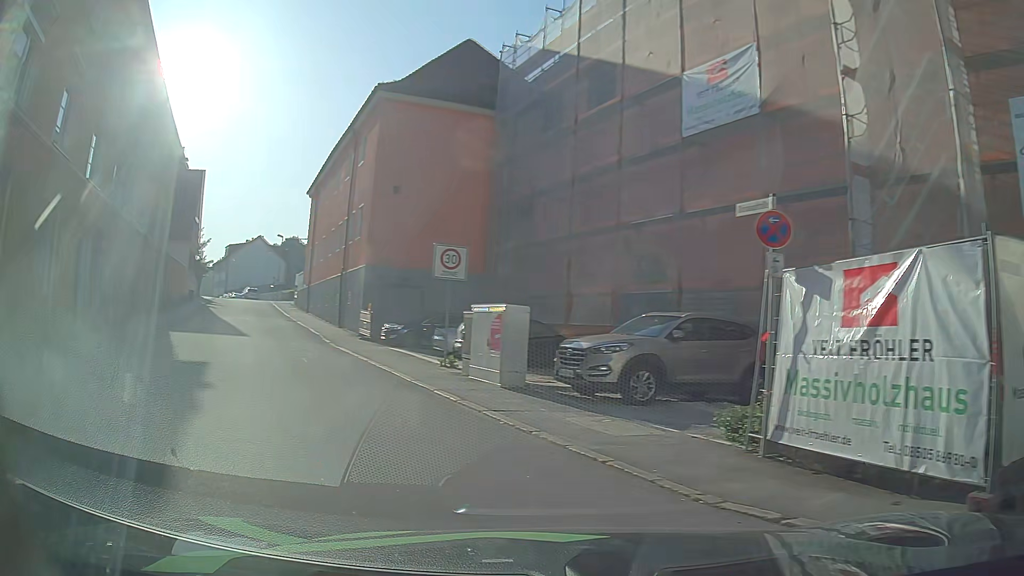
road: residential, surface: asphalt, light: Day
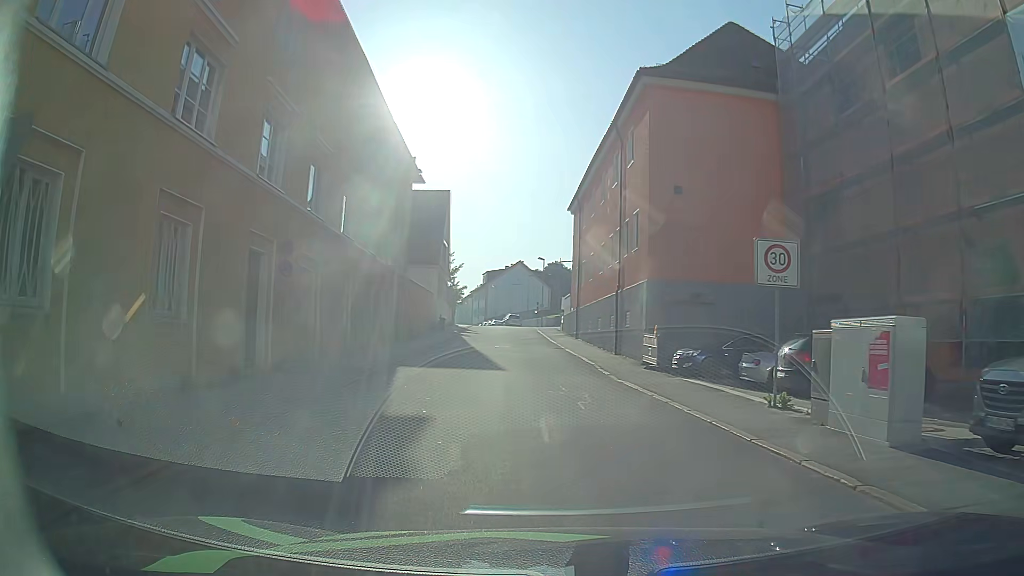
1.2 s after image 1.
(-0.9, +4.8) m; -19°
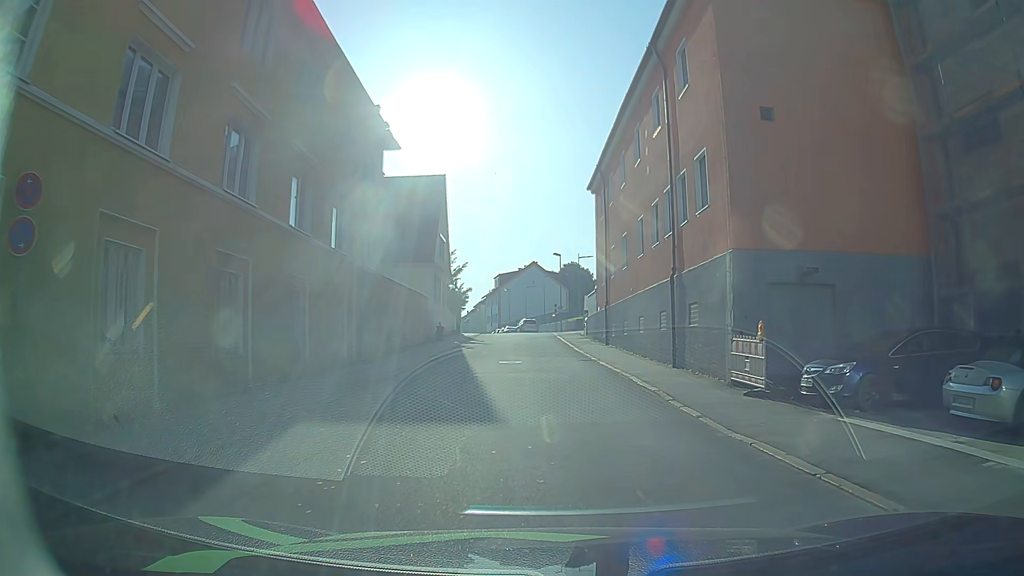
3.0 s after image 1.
(-0.4, +9.4) m; -1°
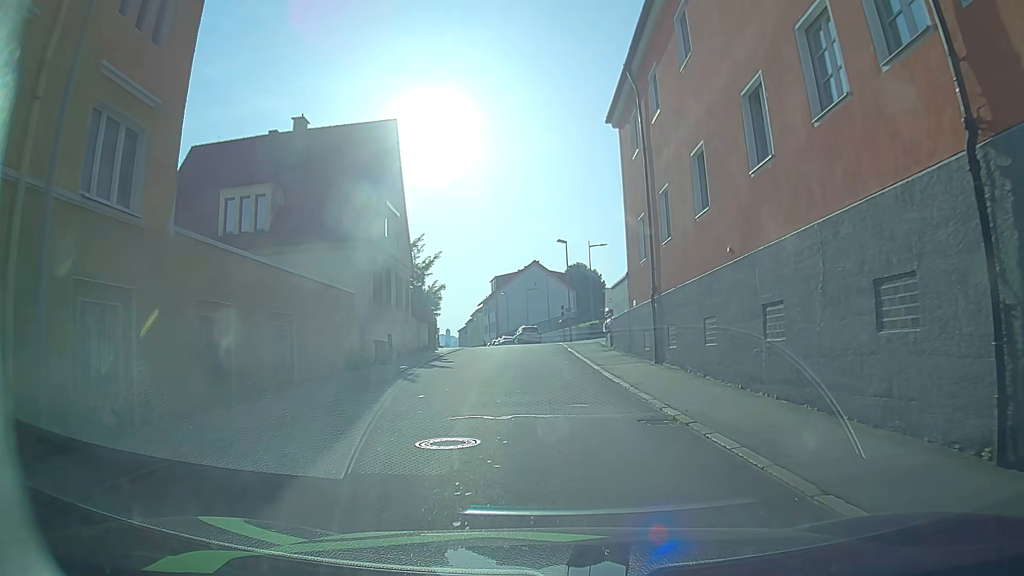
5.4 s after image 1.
(-0.3, +15.7) m; -2°
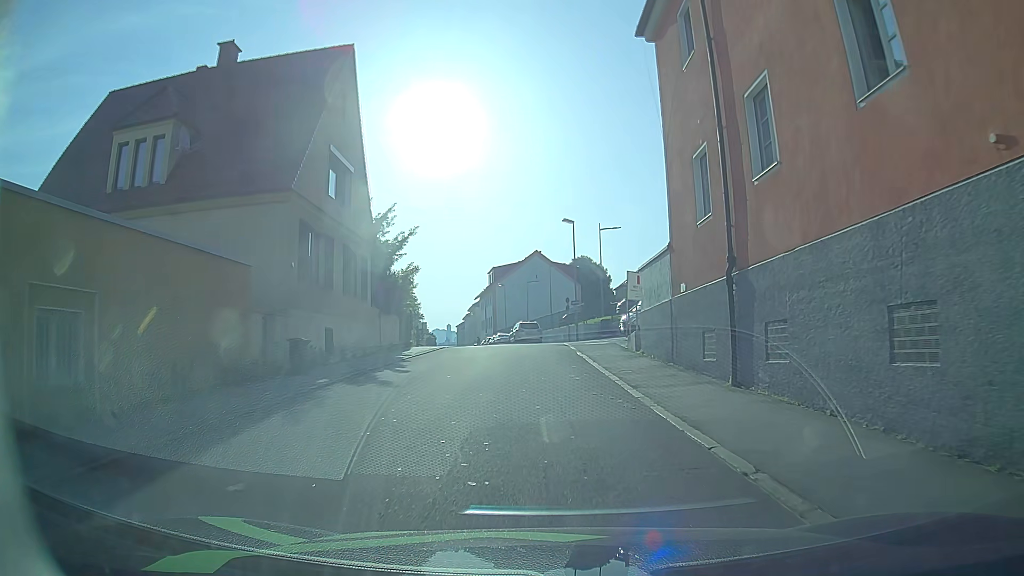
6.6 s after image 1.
(+0.1, +8.8) m; +1°
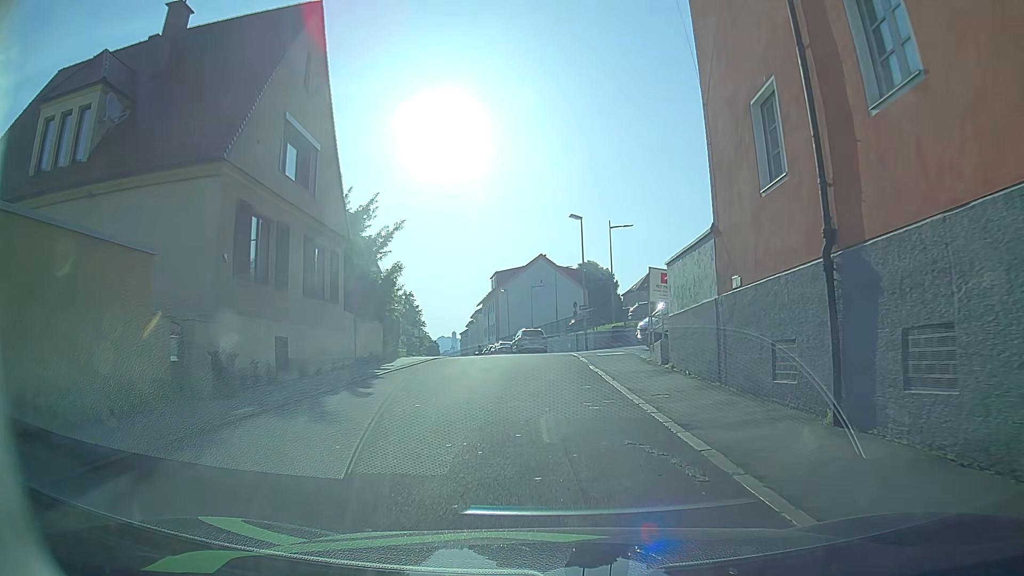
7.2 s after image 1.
(-0.1, +4.4) m; 0°
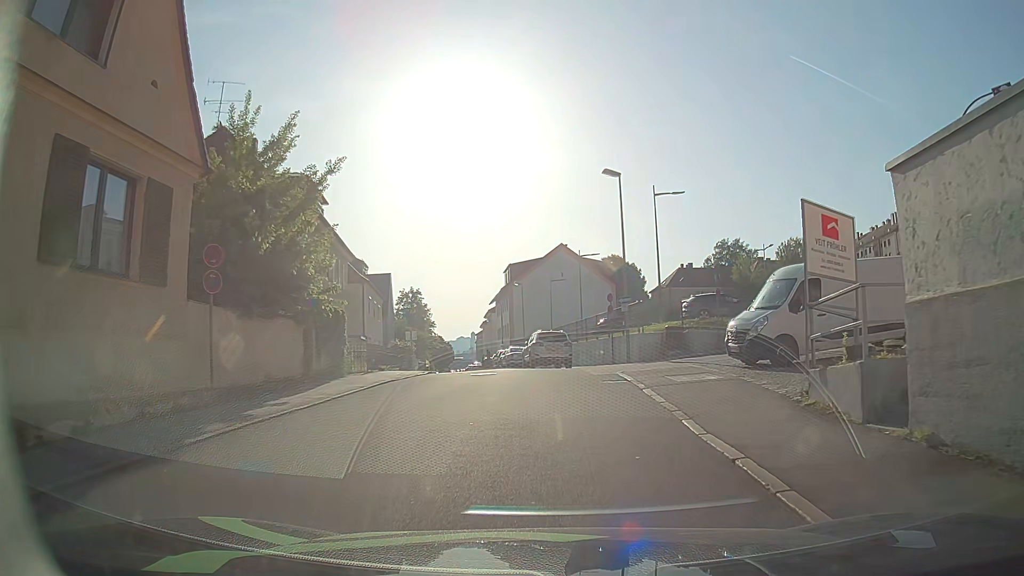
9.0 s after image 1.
(-0.2, +11.8) m; -2°
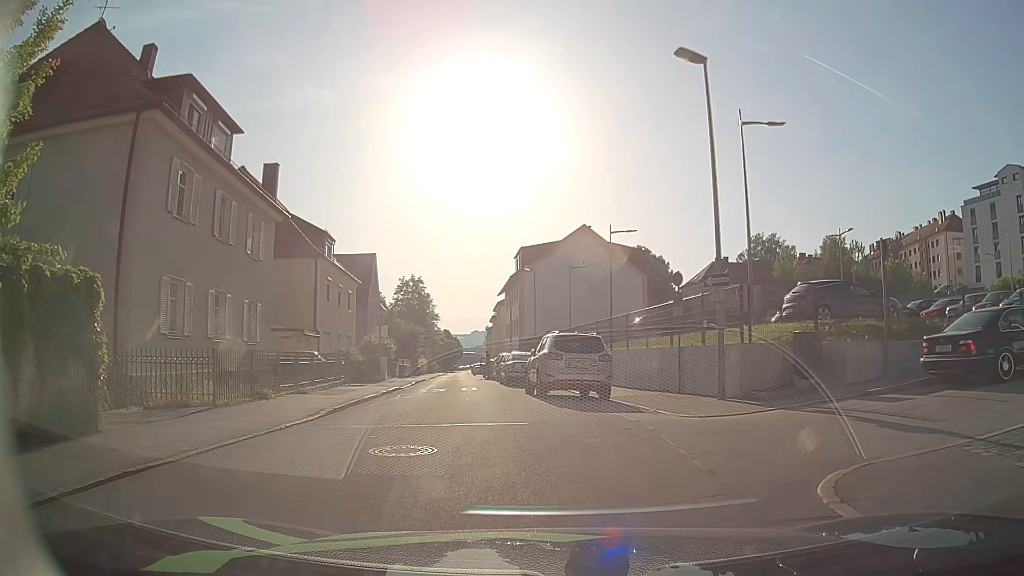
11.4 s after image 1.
(0.0, +12.9) m; 0°
